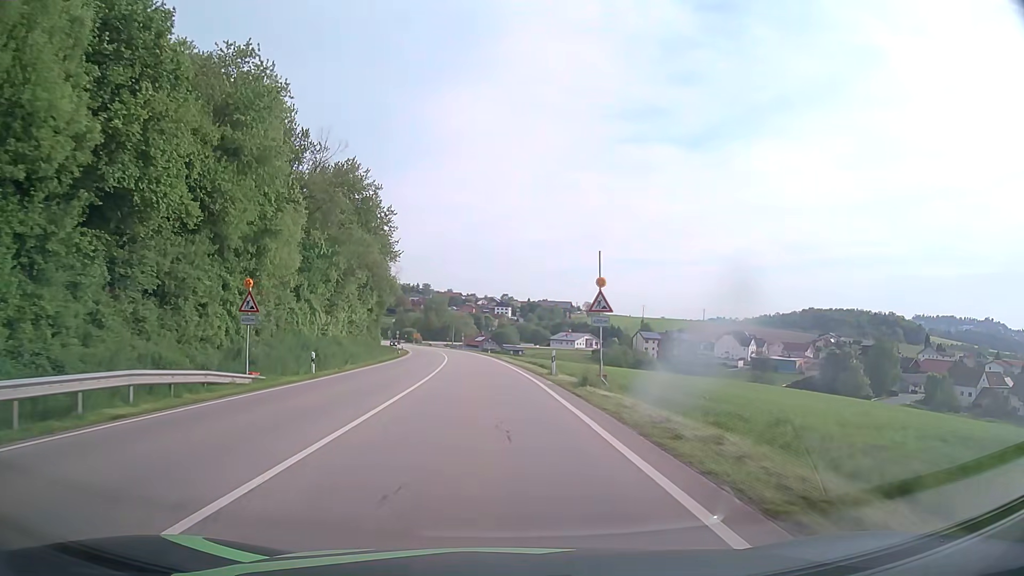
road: primary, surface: asphalt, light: Day
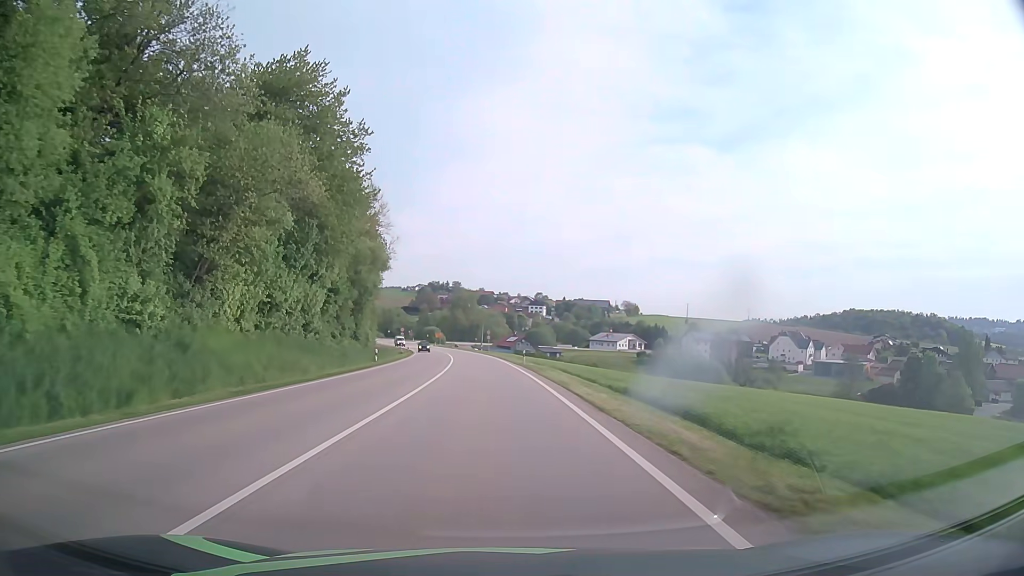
(-0.7, +29.7) m; -3°
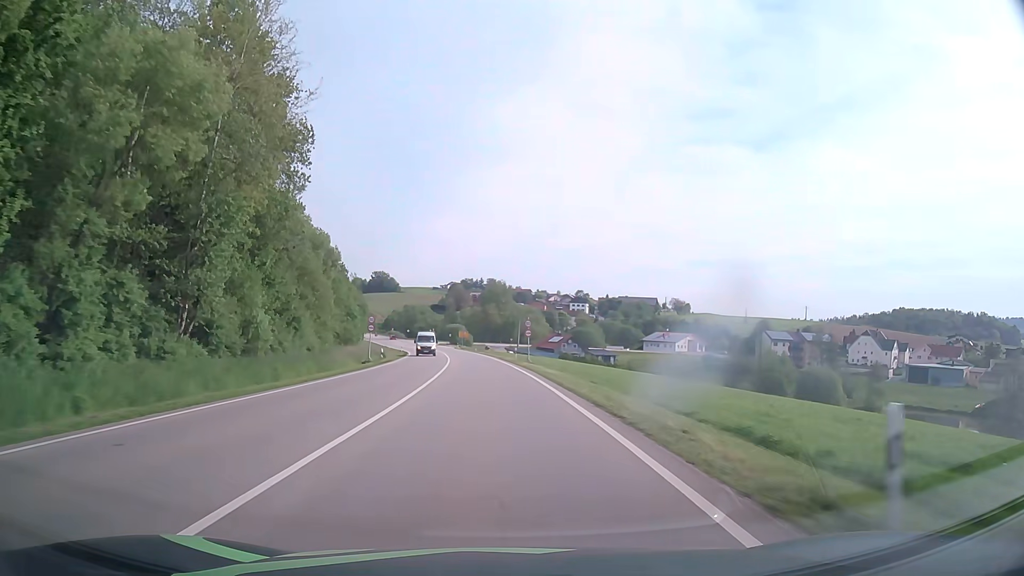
(-1.1, +41.7) m; -3°
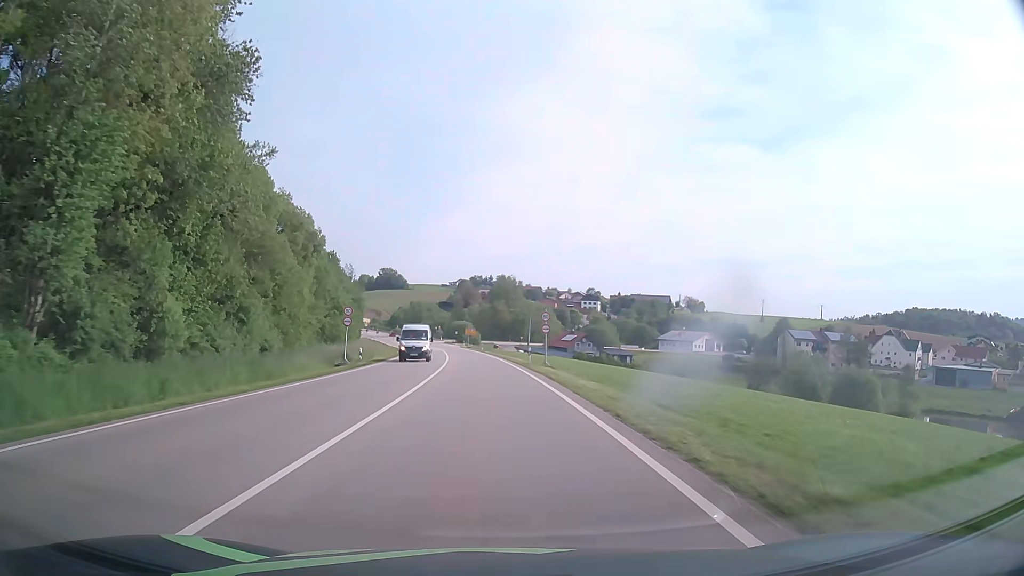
(-0.1, +10.5) m; -1°
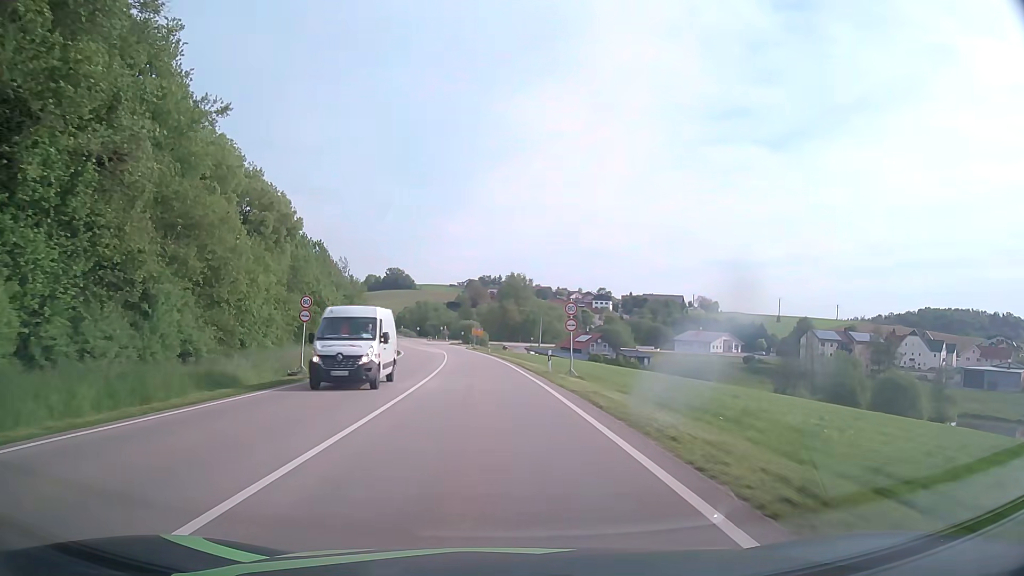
(-0.1, +10.4) m; -1°
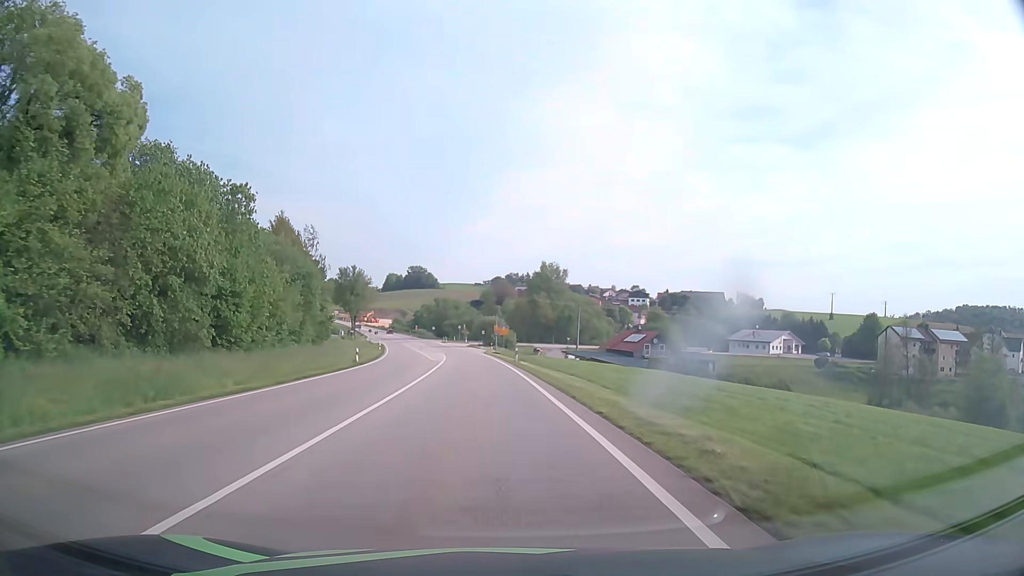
(-0.5, +30.3) m; -2°
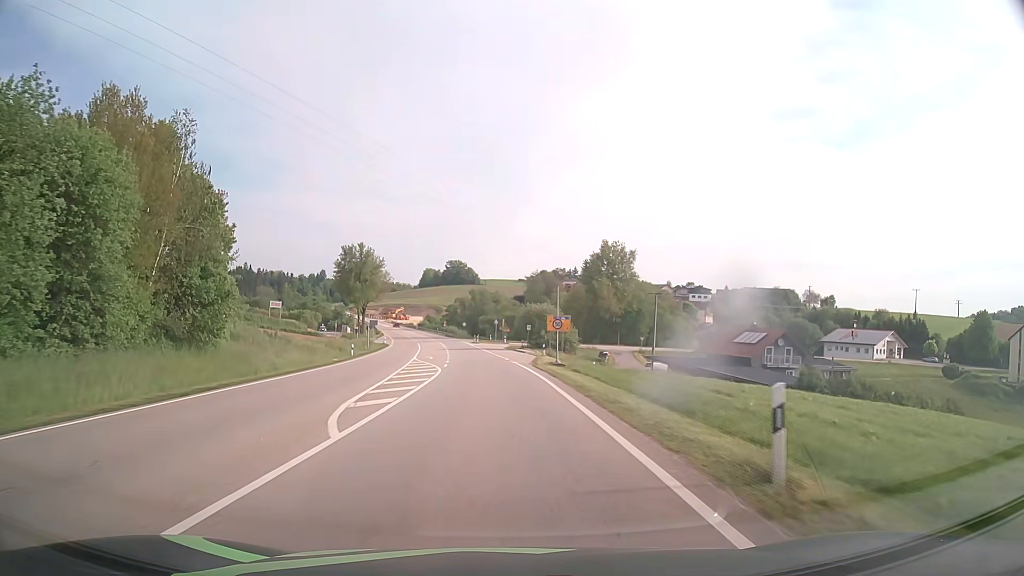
(-1.2, +38.4) m; -4°
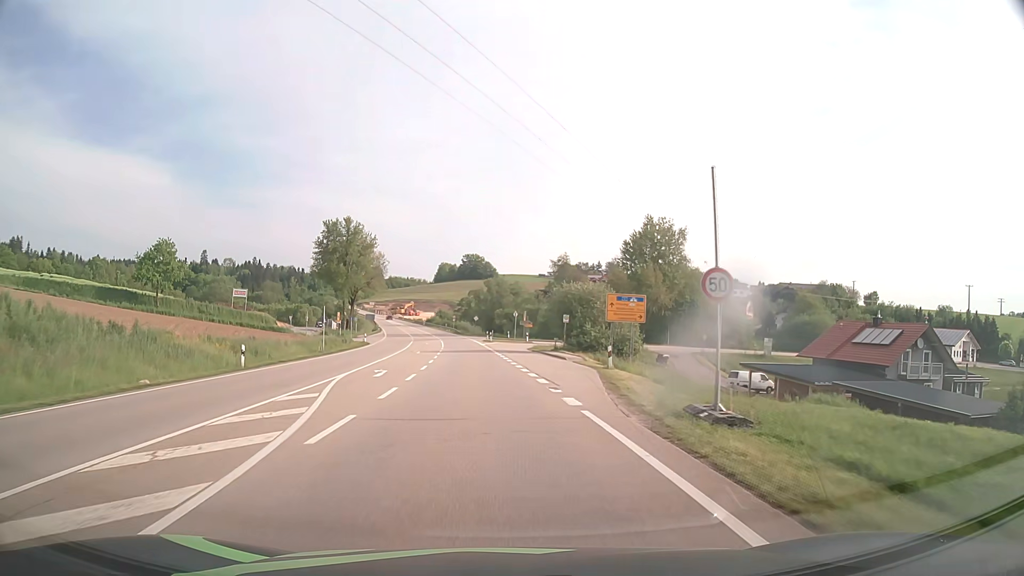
(-0.3, +25.9) m; -1°
(0, +10) (0, +20) (-1, +30) (-1, +40) (-2, +50) (-3, +60) (-4, +70) (-5, +80) (-7, +90) (-8, +100) m
